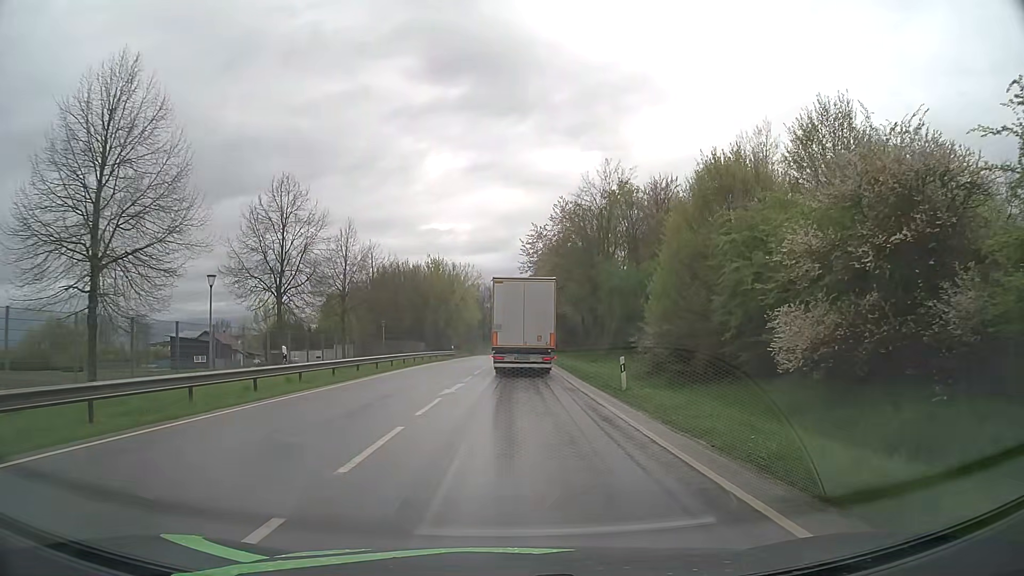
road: primary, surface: asphalt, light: Day
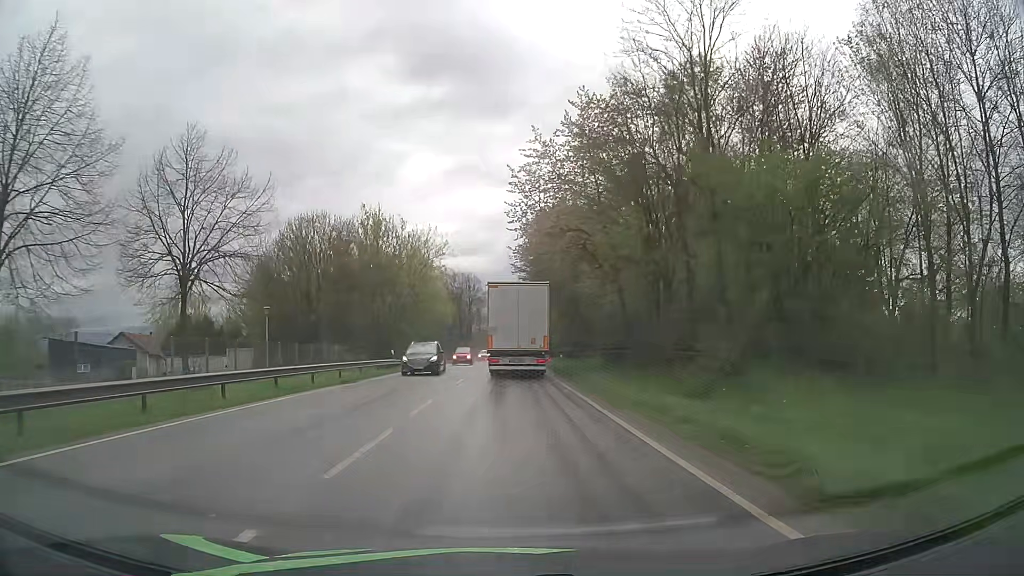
(+0.4, +30.0) m; +1°
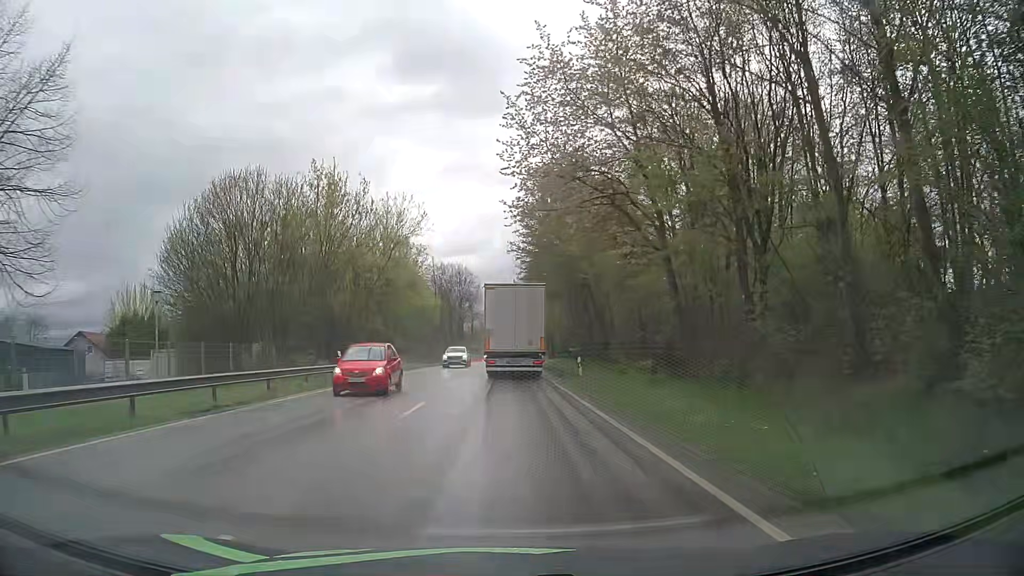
(+0.1, +12.3) m; +1°
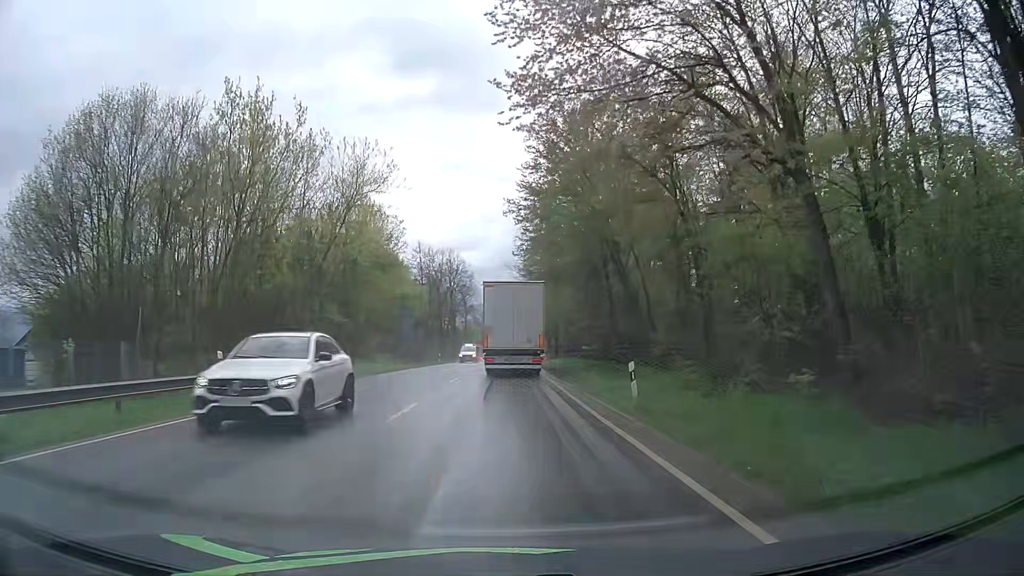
(0.0, +12.4) m; 0°
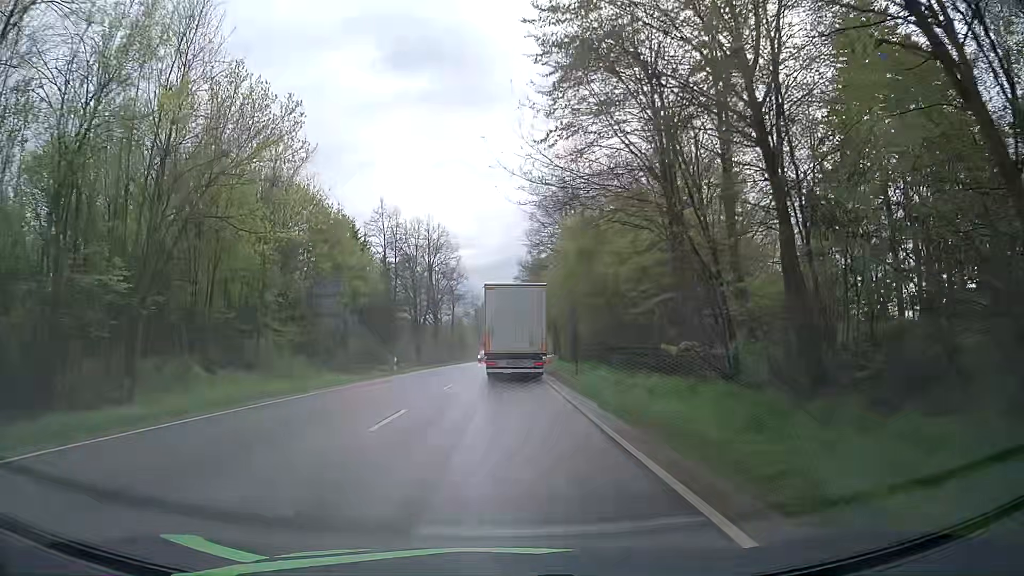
(+0.2, +25.1) m; 0°
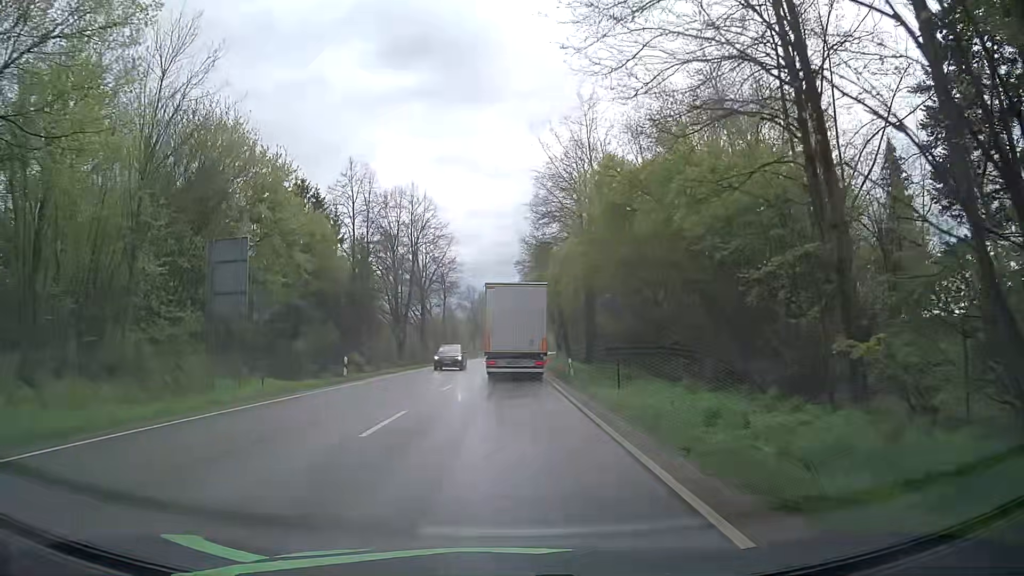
(0.0, +12.5) m; 0°
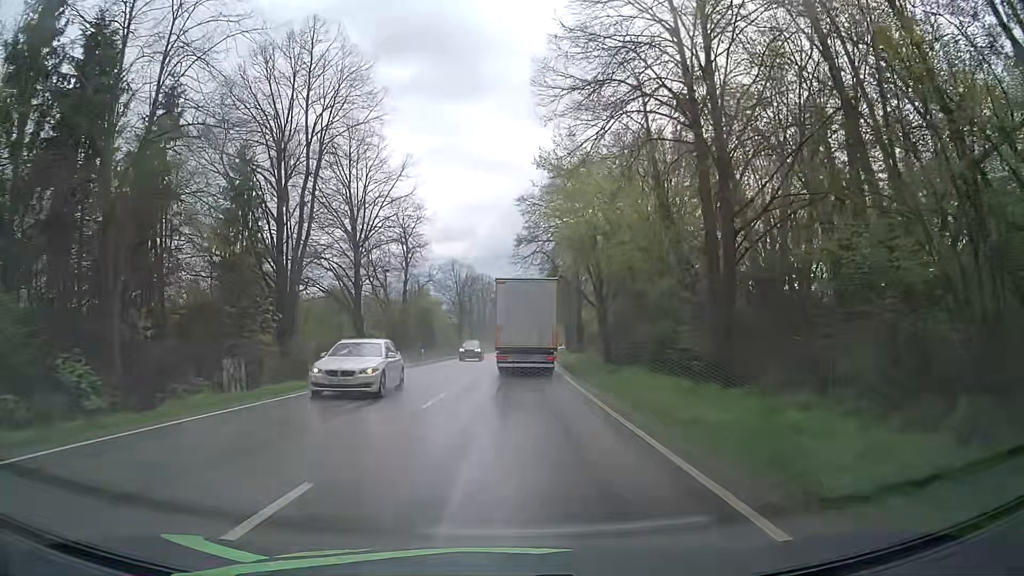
(+0.1, +31.9) m; +1°
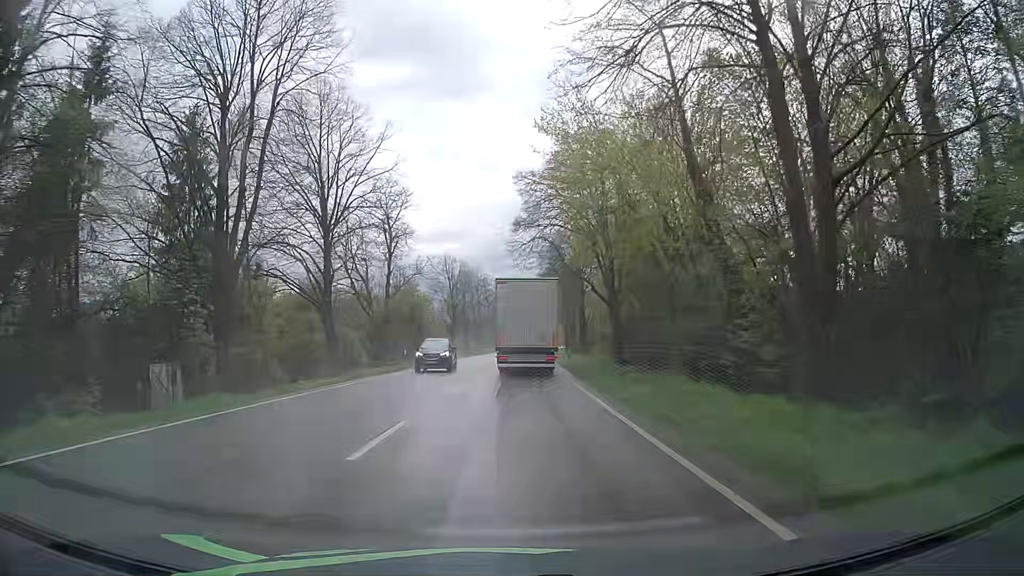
(-0.1, +6.5) m; 0°
